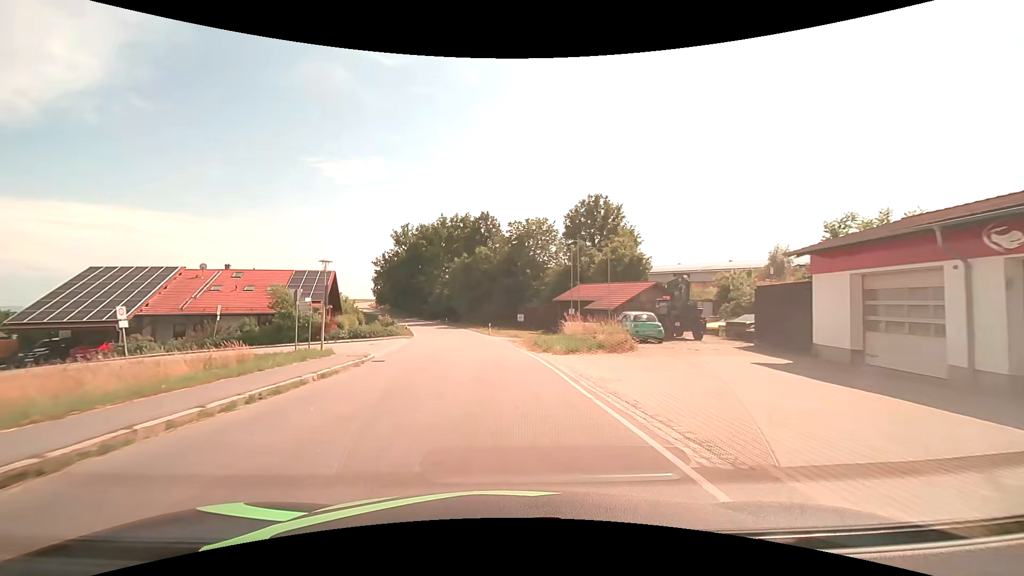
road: tertiary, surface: asphalt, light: Day
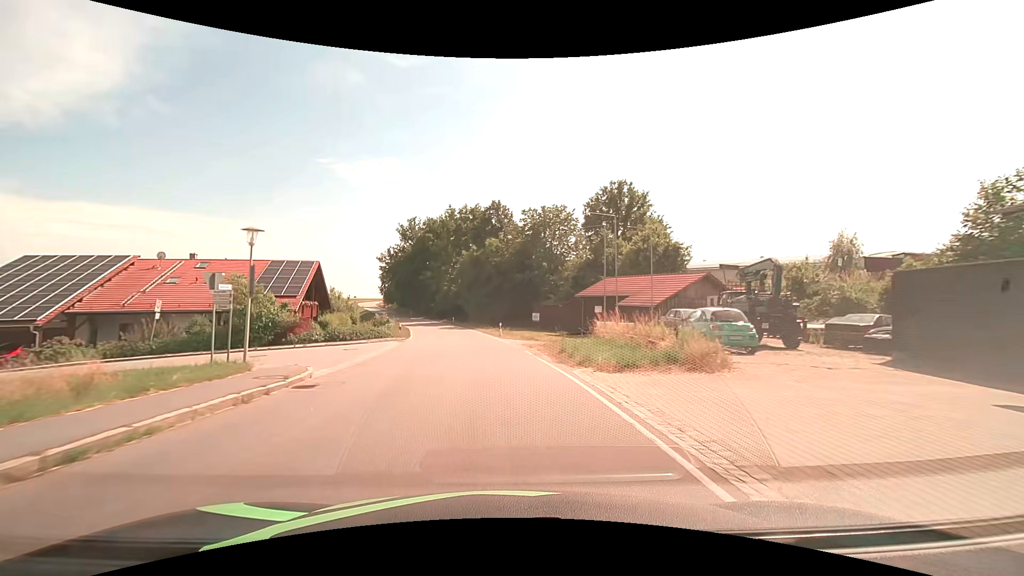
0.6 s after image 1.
(-0.1, +7.9) m; -1°
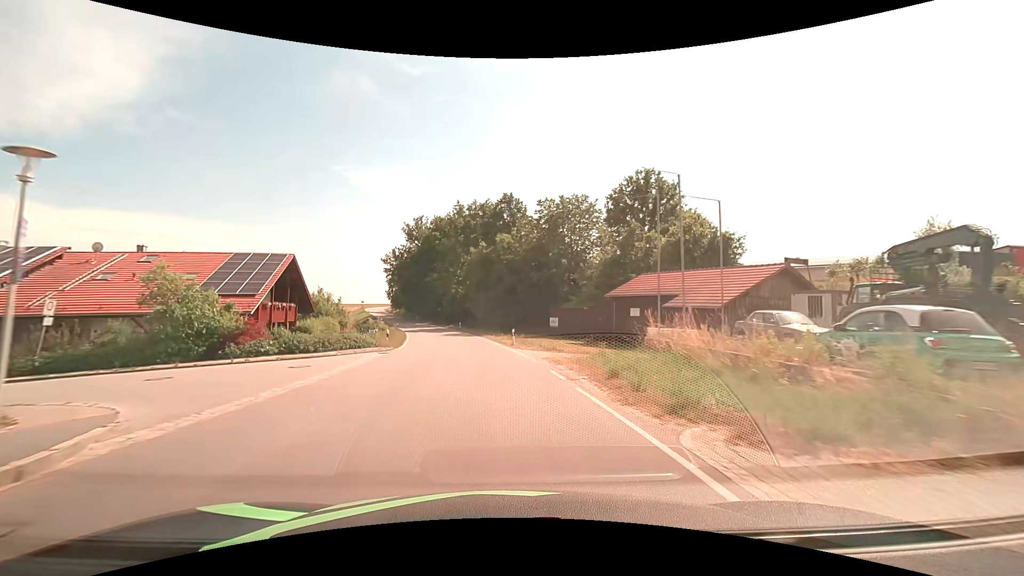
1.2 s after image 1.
(-0.1, +7.9) m; -2°
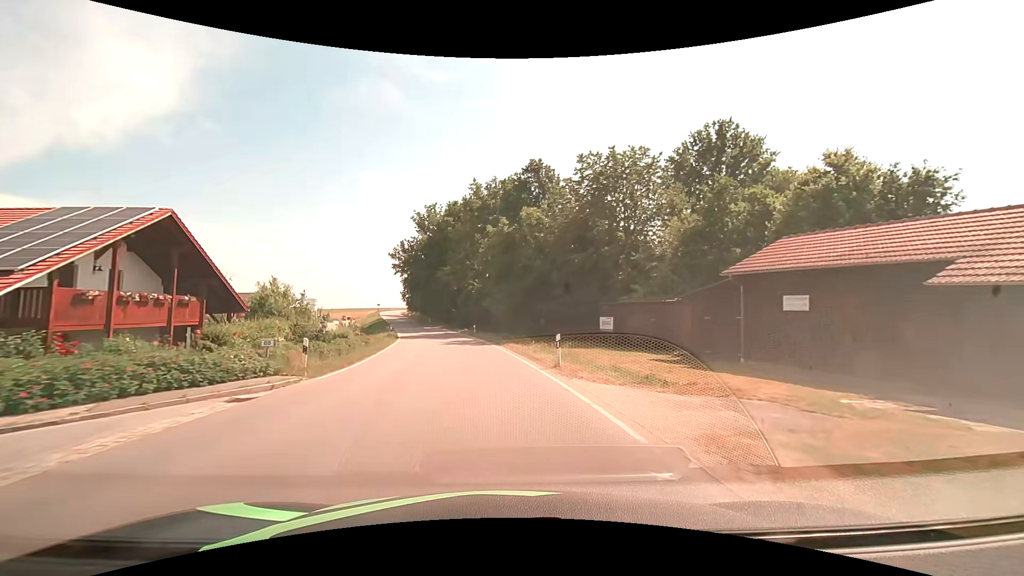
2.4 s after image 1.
(-0.3, +15.8) m; -3°
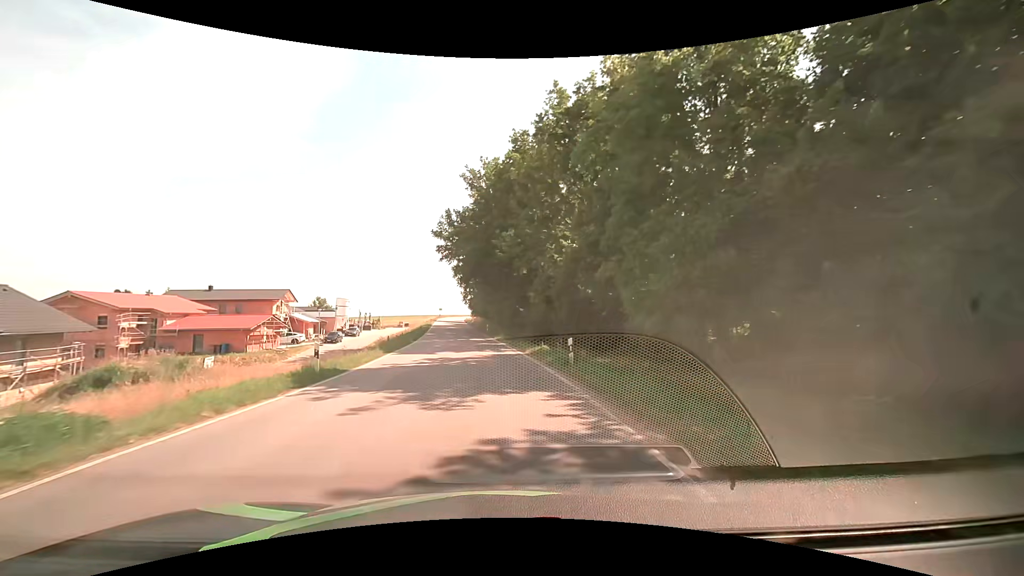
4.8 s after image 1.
(-2.4, +31.3) m; -9°
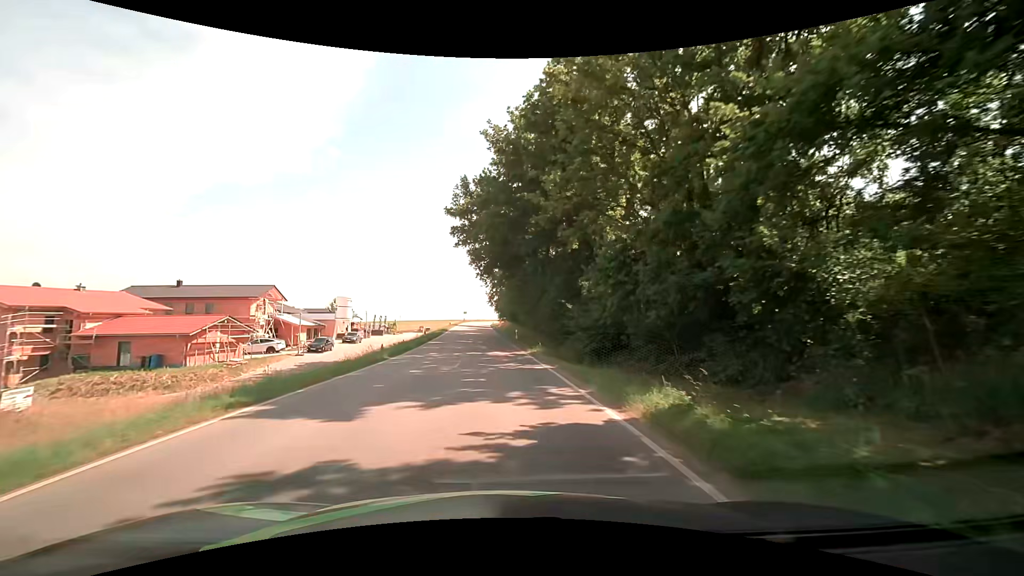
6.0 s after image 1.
(-0.5, +15.6) m; -4°
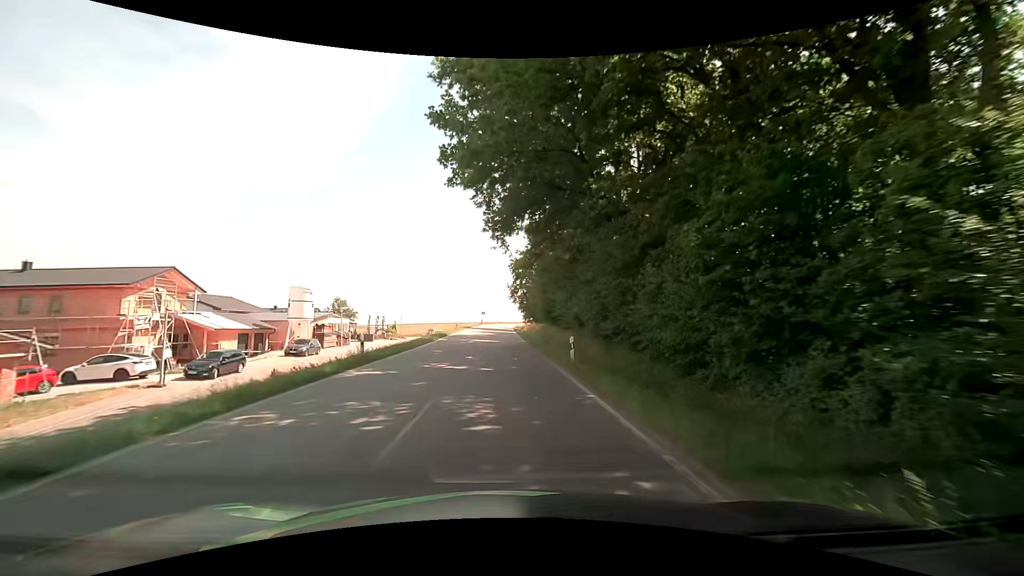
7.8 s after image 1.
(-0.7, +23.4) m; -3°
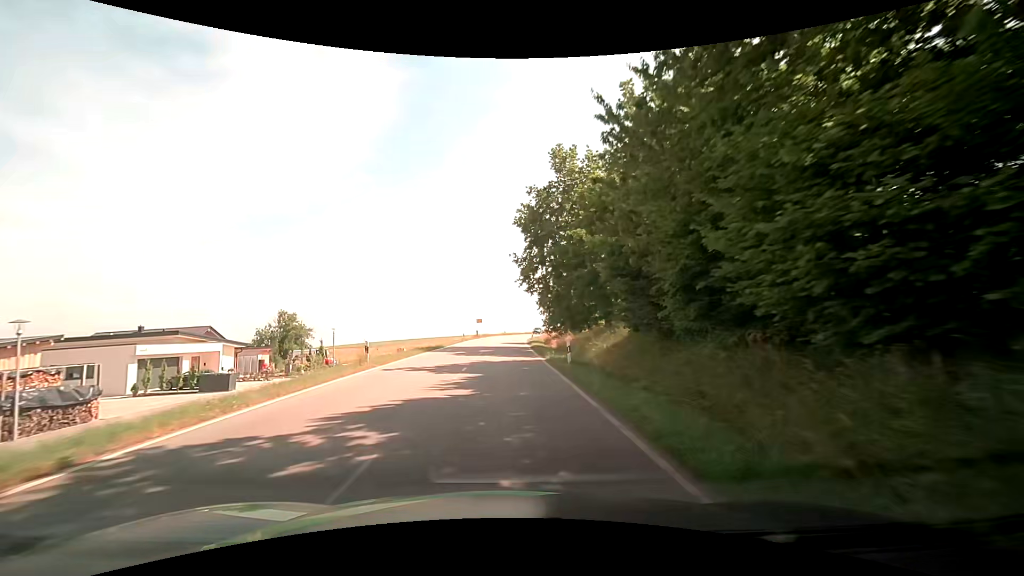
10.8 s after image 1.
(+0.2, +39.0) m; 0°
(0, +10) (0, +20) (0, +30) (0, +40) (0, +50) (0, +60) (+1, +70) (+1, +80) (+2, +90) (+4, +100) m
